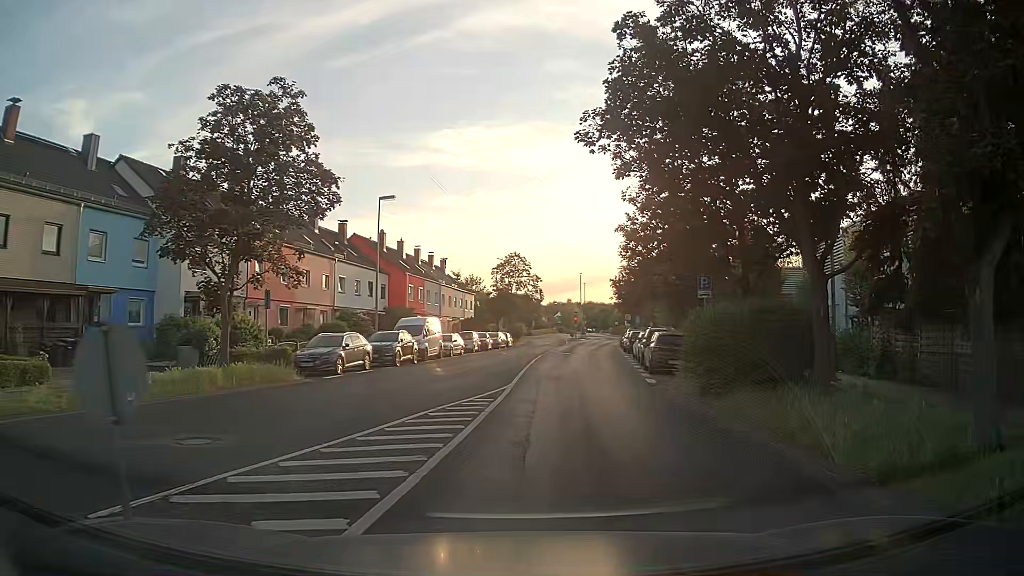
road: residential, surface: asphalt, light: Day
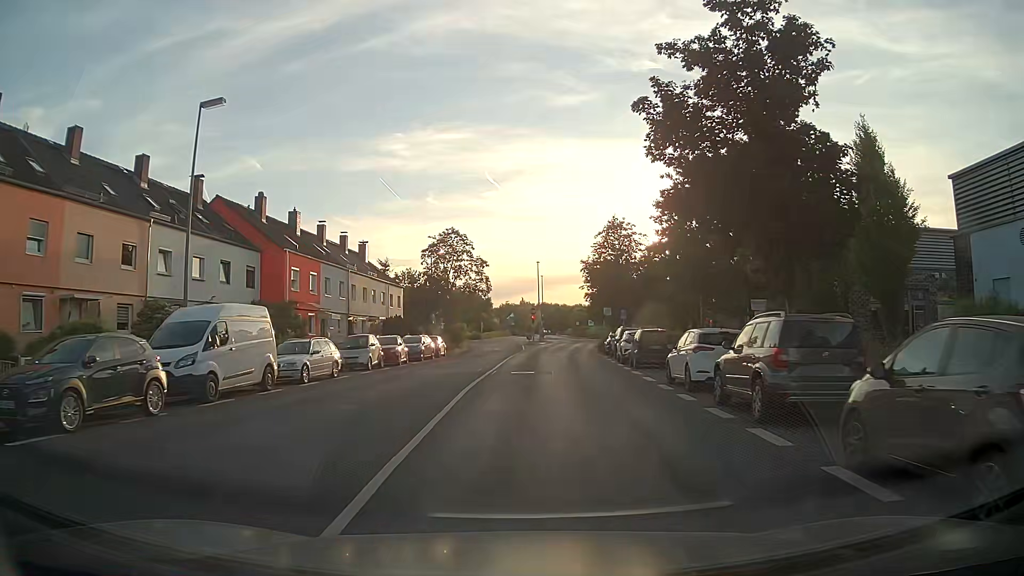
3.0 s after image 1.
(+0.7, +20.7) m; +2°
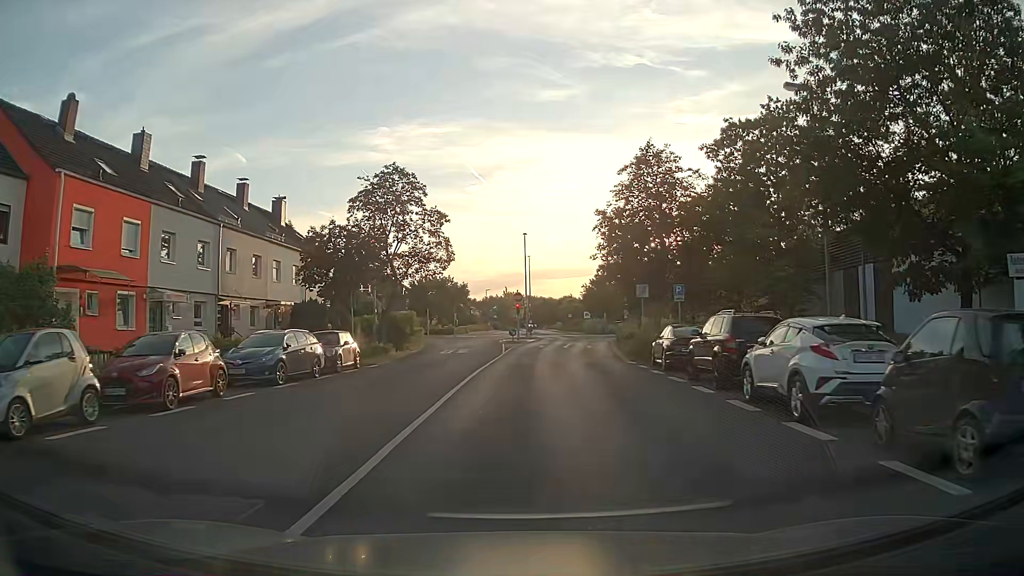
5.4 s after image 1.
(+0.6, +21.3) m; +2°
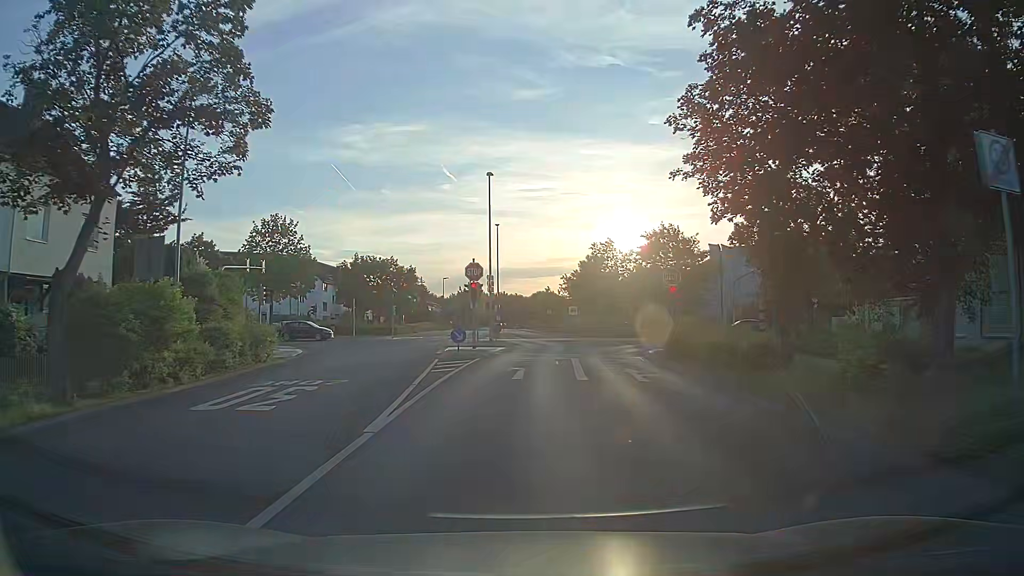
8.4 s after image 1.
(+0.7, +26.3) m; +3°
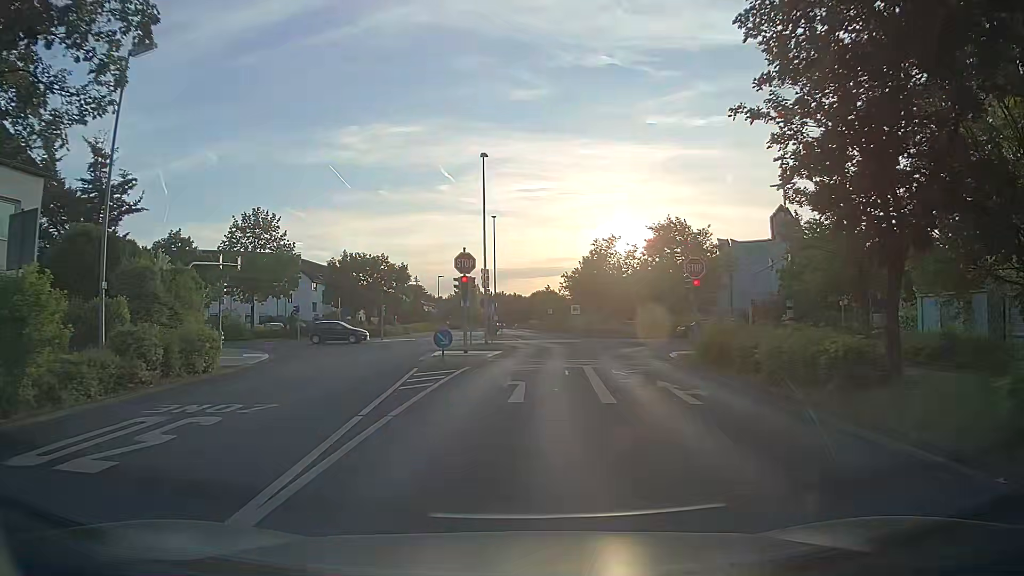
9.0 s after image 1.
(0.0, +4.8) m; 0°
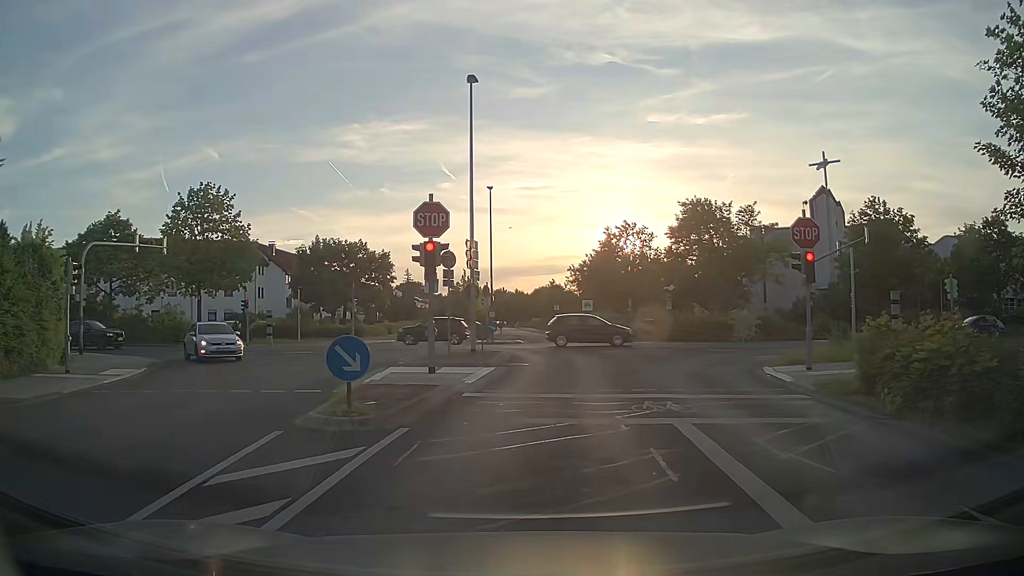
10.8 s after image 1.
(-0.1, +11.4) m; 0°
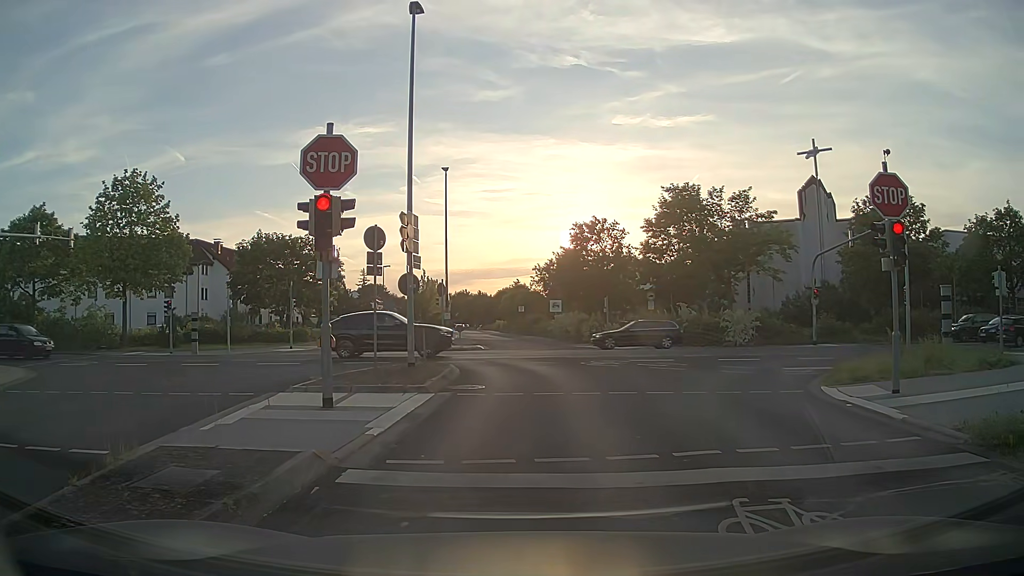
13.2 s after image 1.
(+0.1, +5.9) m; +3°
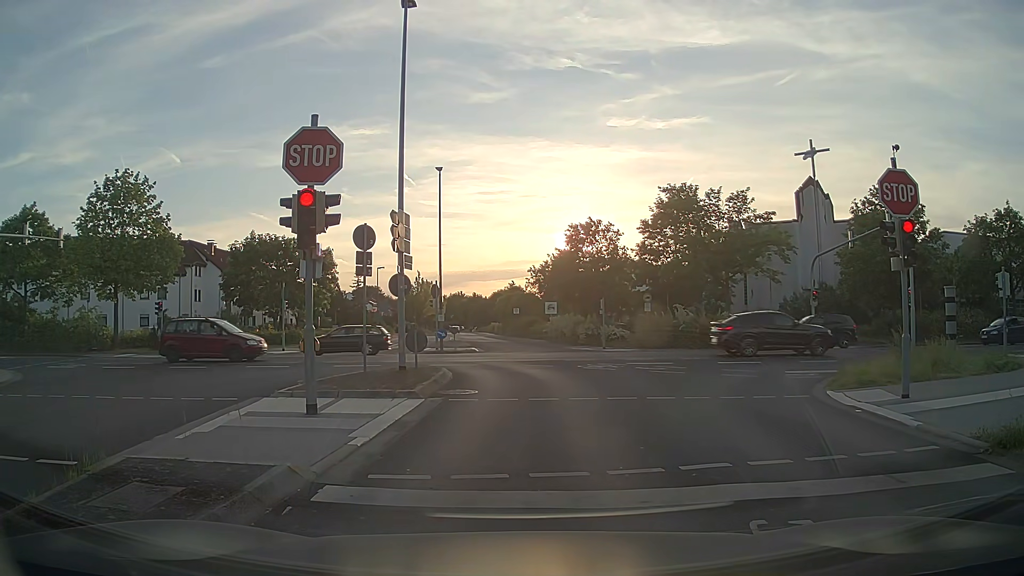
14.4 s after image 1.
(0.0, +0.5) m; 0°
